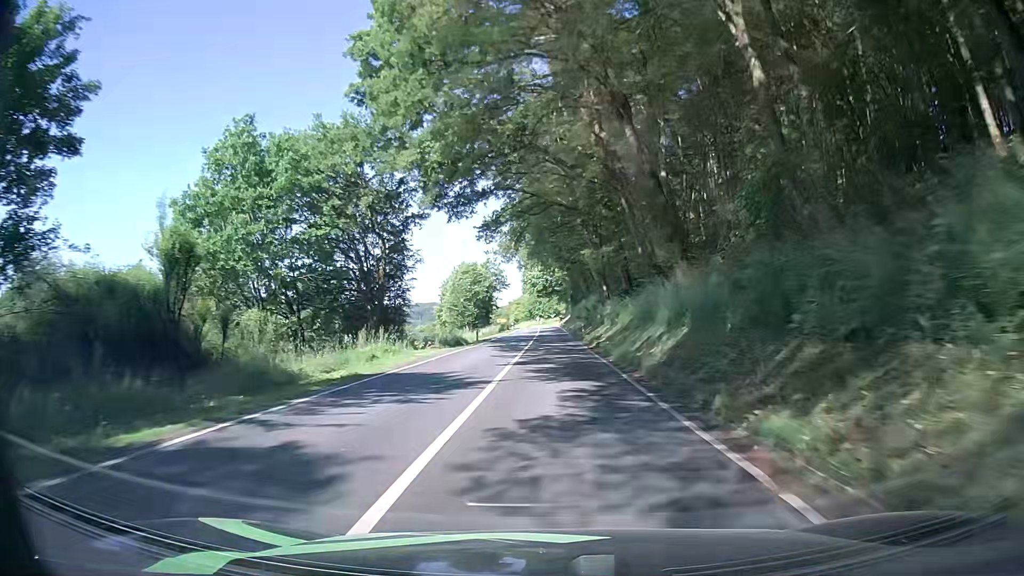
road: secondary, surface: asphalt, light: Day
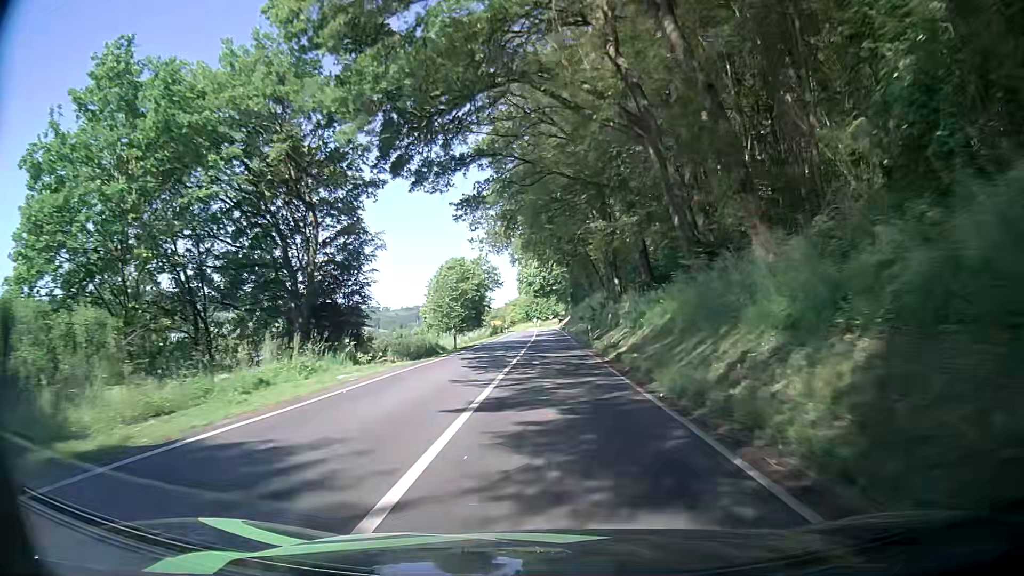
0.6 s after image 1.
(0.0, +10.2) m; -1°
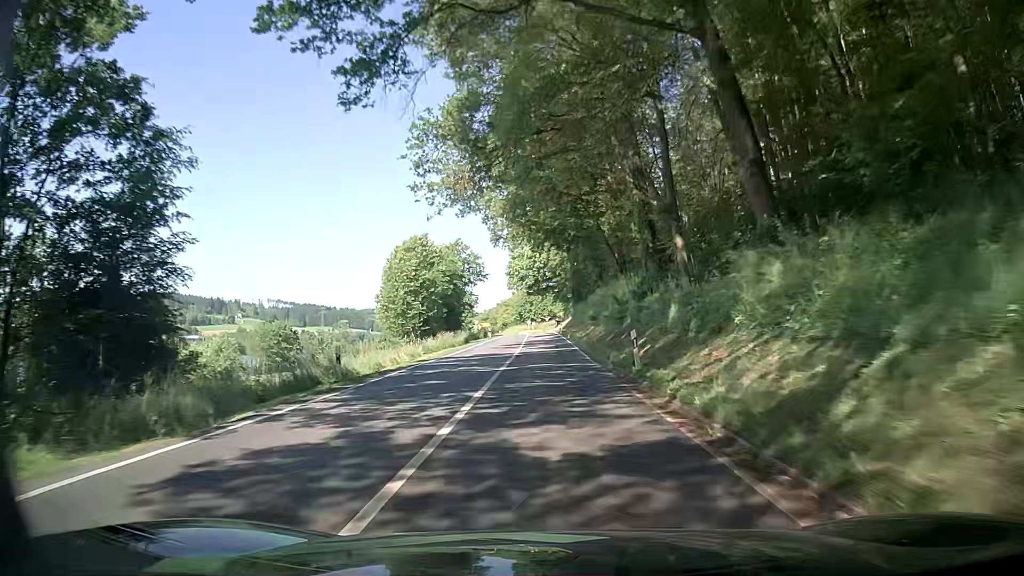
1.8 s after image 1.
(+0.1, +20.4) m; 0°
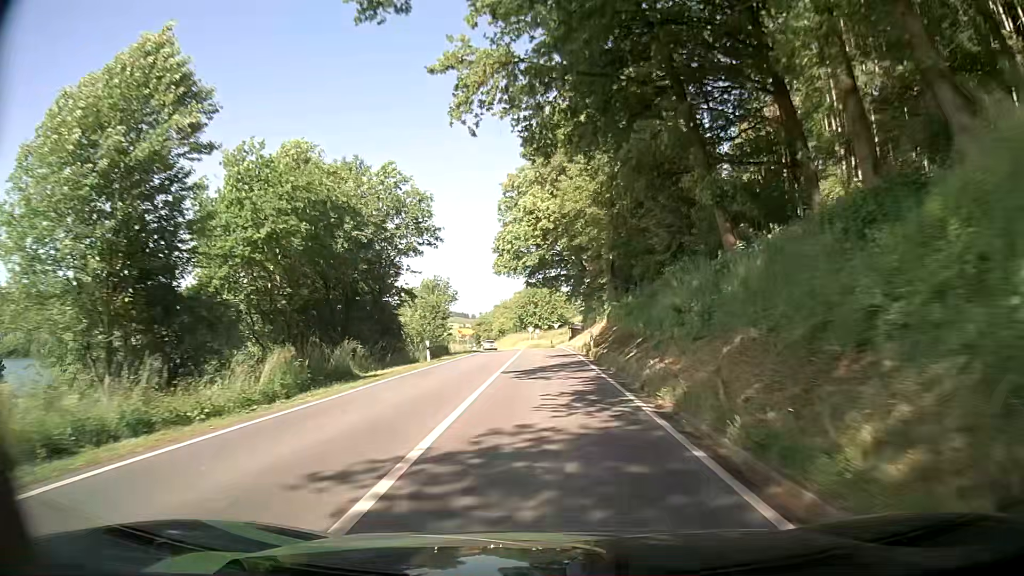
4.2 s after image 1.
(-0.2, +40.1) m; -1°
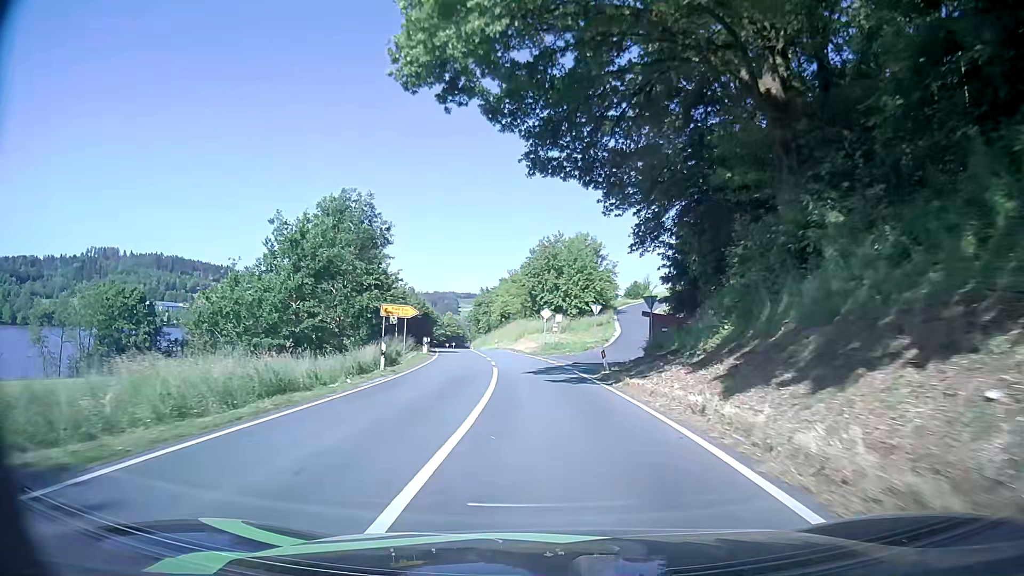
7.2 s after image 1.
(-0.4, +48.6) m; -2°
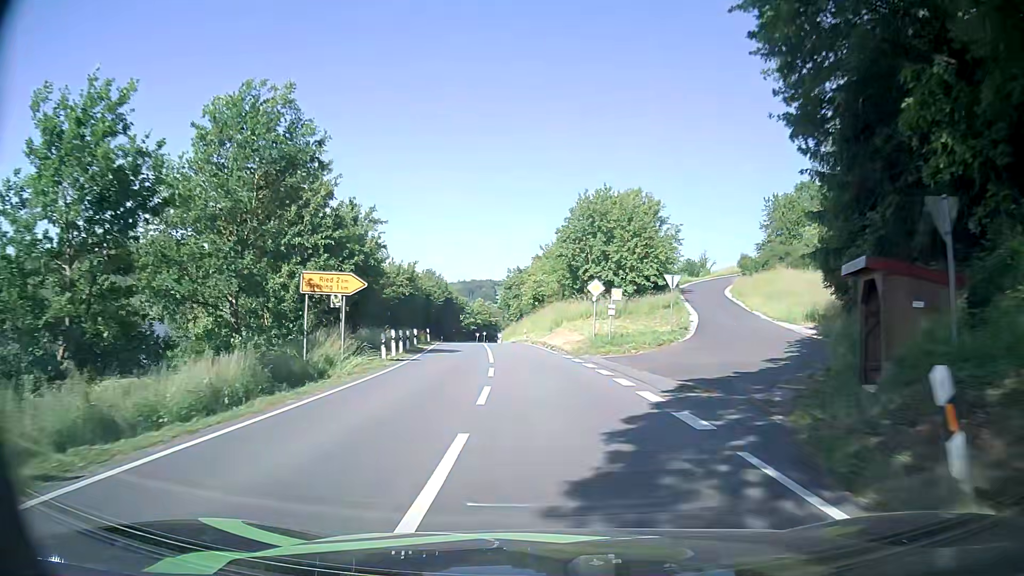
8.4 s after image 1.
(-0.3, +18.4) m; -2°
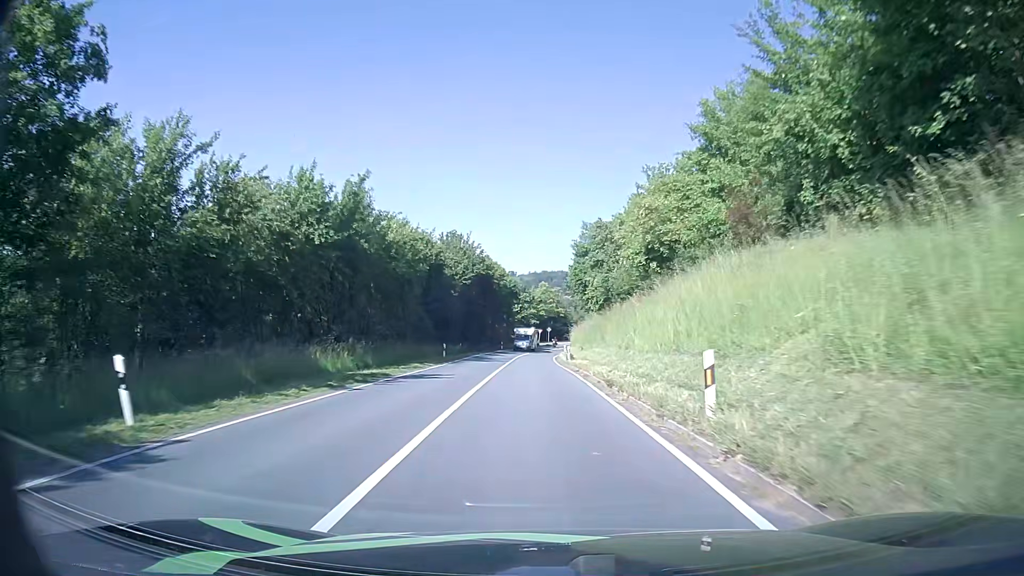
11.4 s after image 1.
(-2.6, +45.5) m; -6°
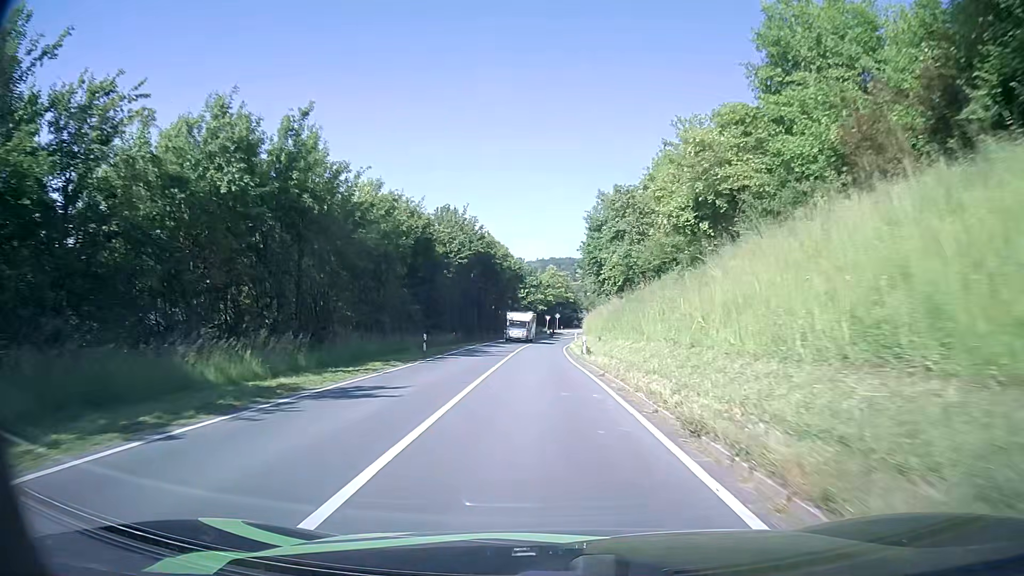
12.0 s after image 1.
(-0.1, +9.1) m; -1°
